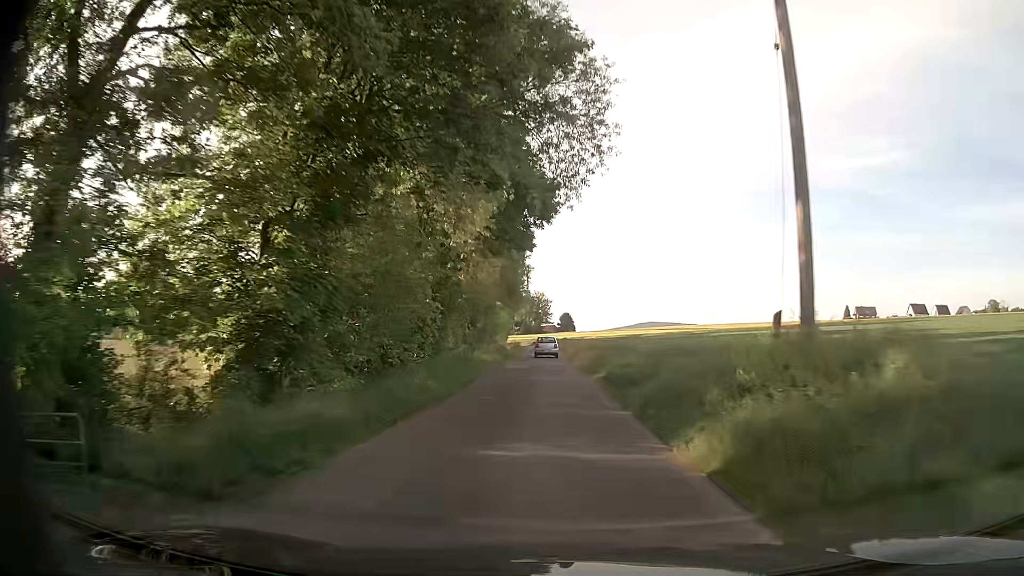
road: unclassified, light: Day
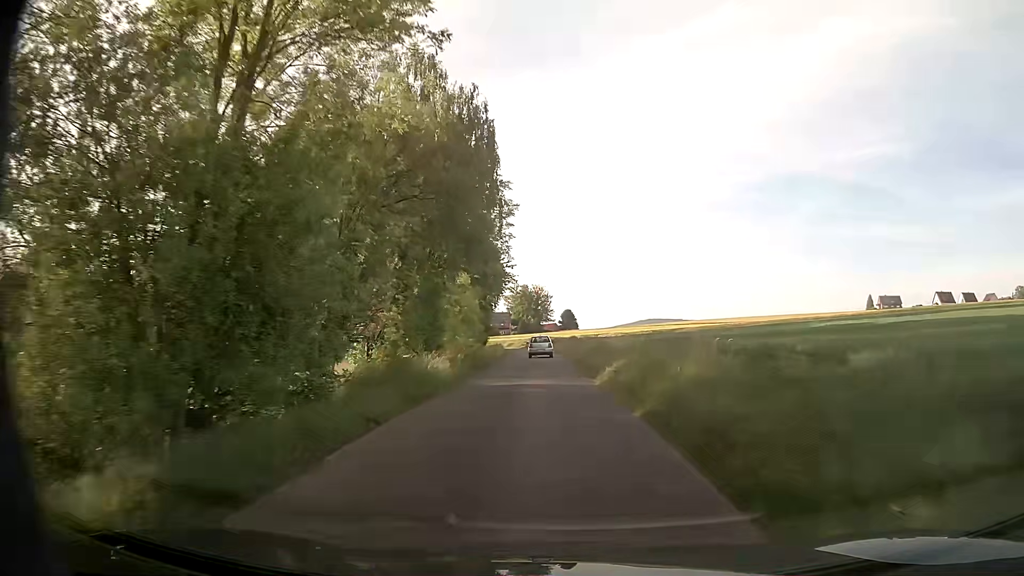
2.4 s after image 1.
(+0.1, +34.0) m; 0°
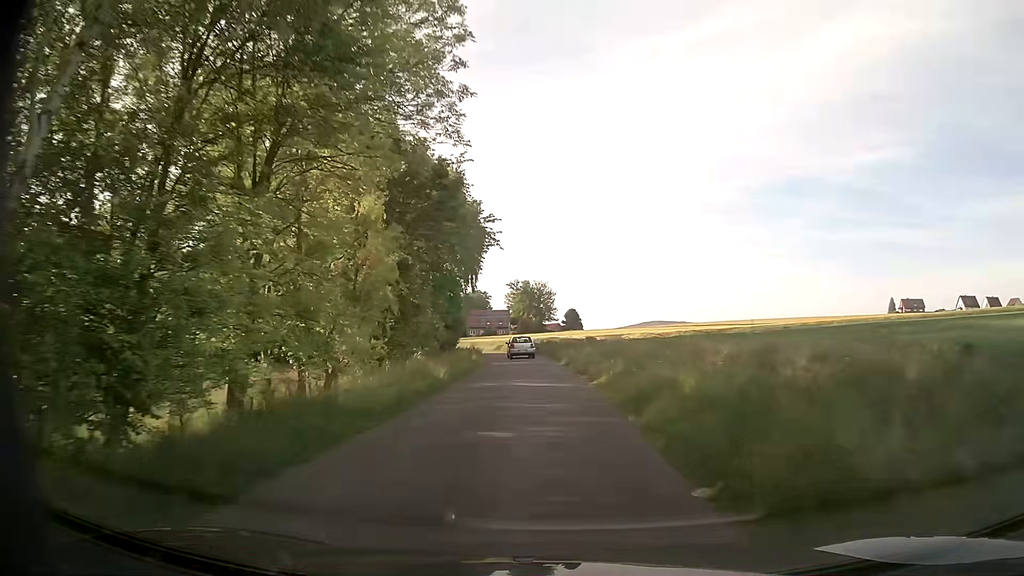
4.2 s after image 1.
(-0.1, +25.0) m; 0°
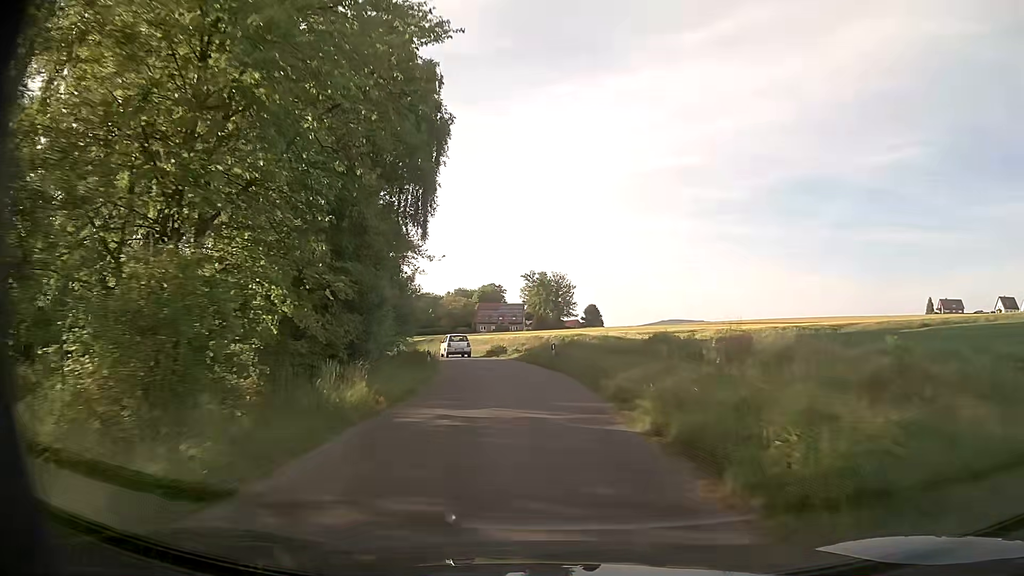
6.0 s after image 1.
(-0.4, +24.8) m; -2°
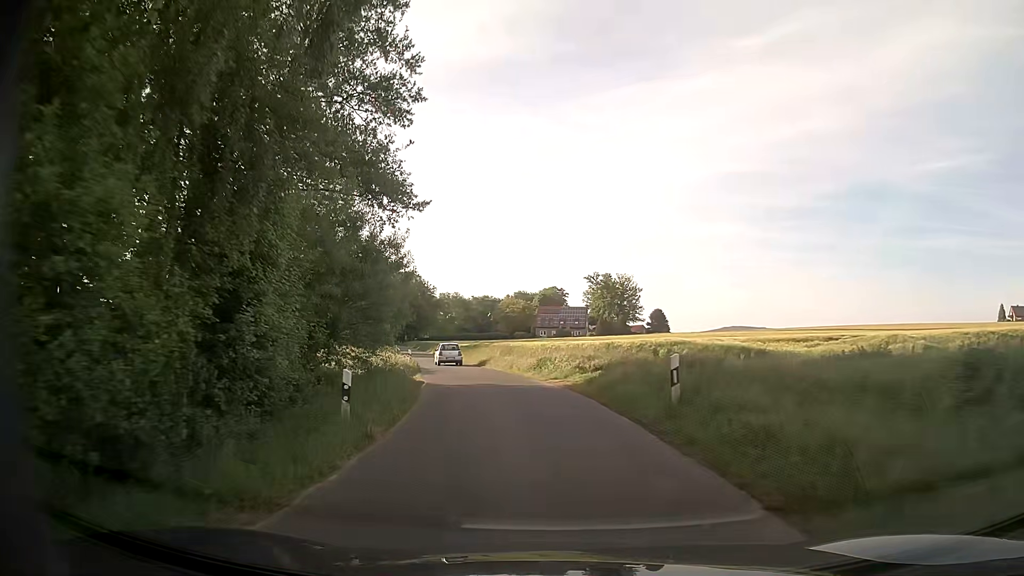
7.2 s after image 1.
(-0.6, +16.2) m; -5°
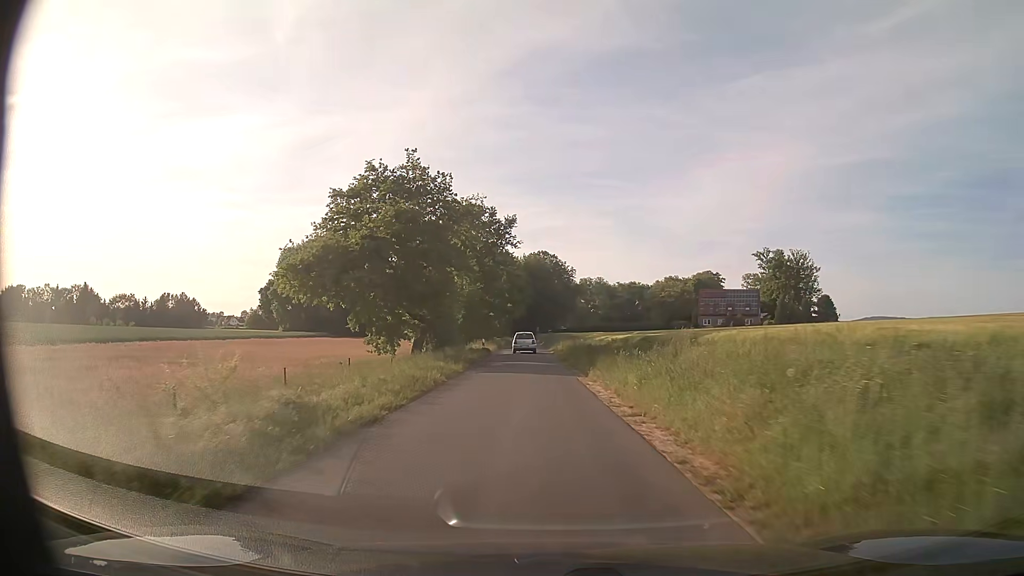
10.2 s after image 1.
(-5.1, +41.3) m; -12°
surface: asphalt
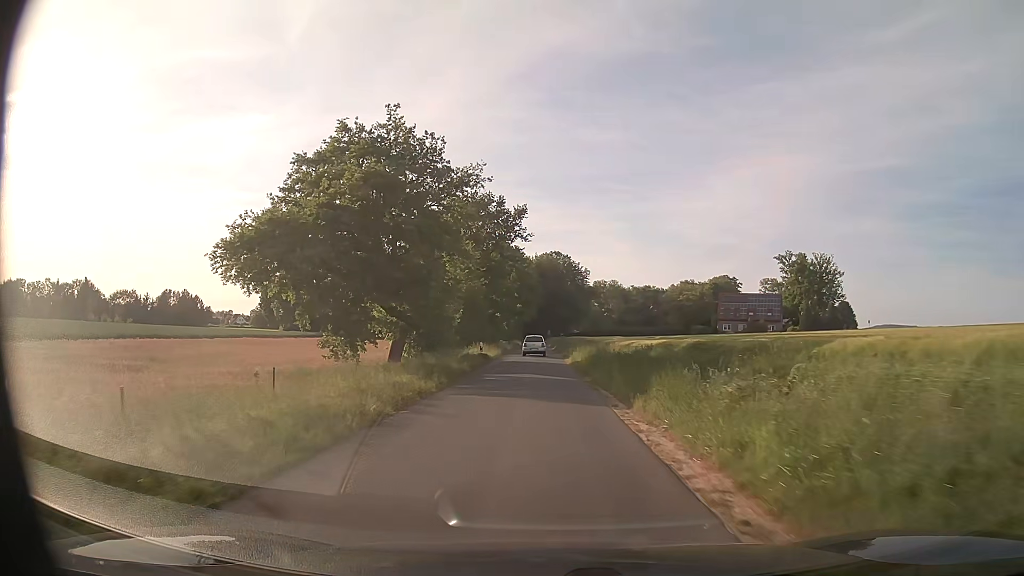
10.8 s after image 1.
(-0.1, +8.7) m; -1°
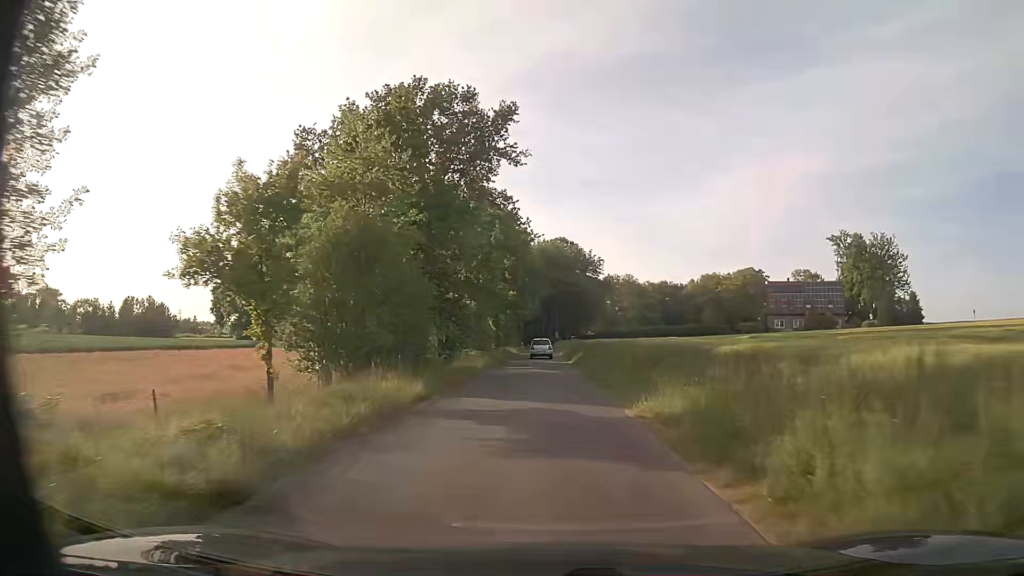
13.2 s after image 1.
(-0.3, +34.9) m; 0°
(0, +10) (0, +20) (0, +30) (0, +40) (0, +50) (0, +60) (-1, +70) (-1, +80) (-1, +90) (-1, +100) m
